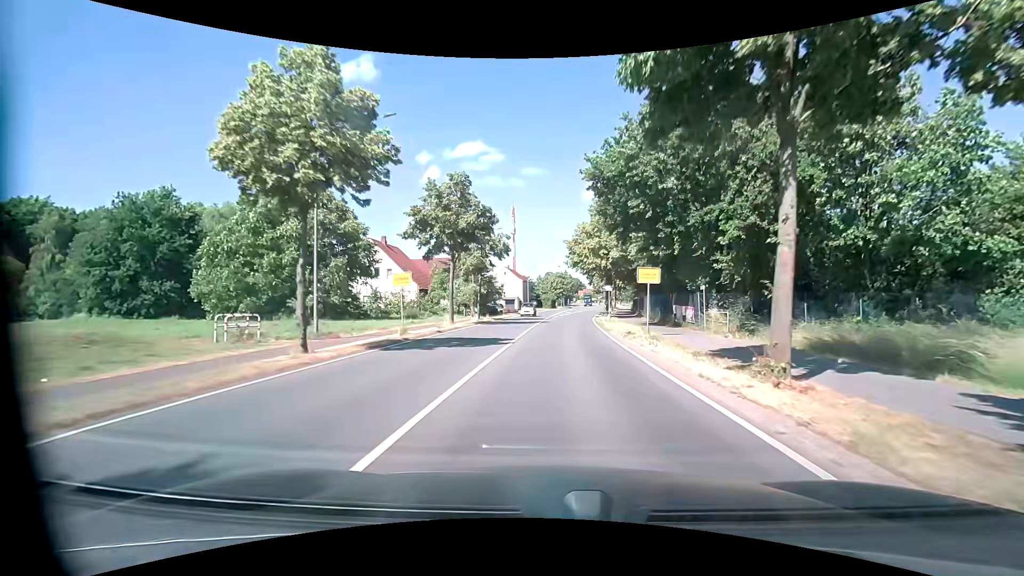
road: primary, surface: asphalt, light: Day
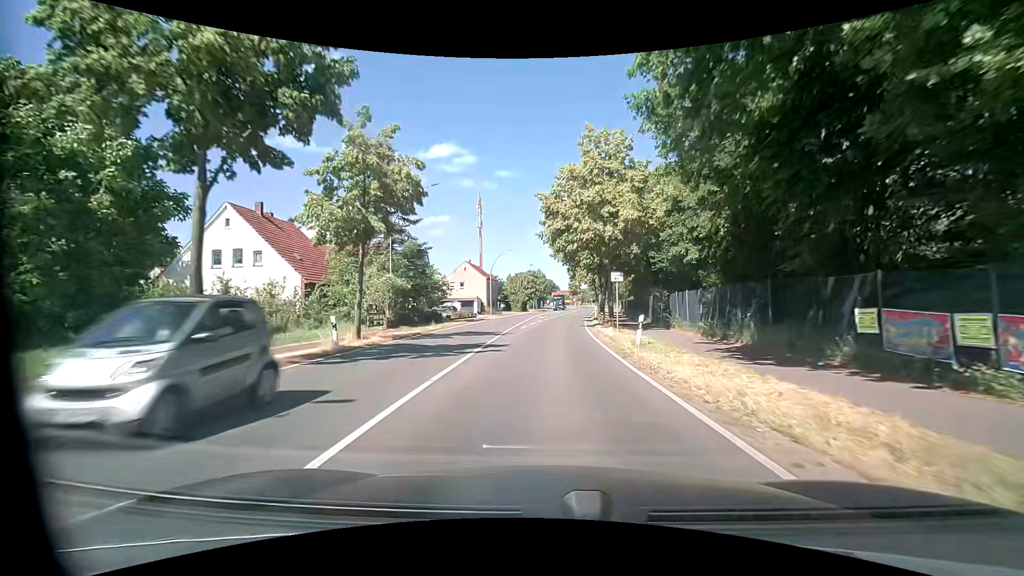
(+0.5, +21.3) m; +3°
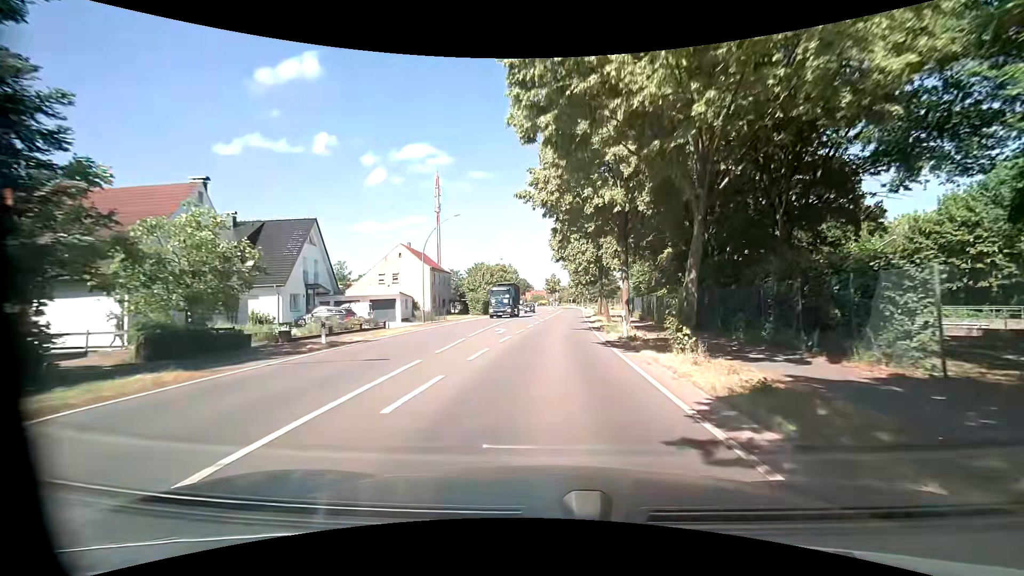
(+0.6, +29.0) m; +2°
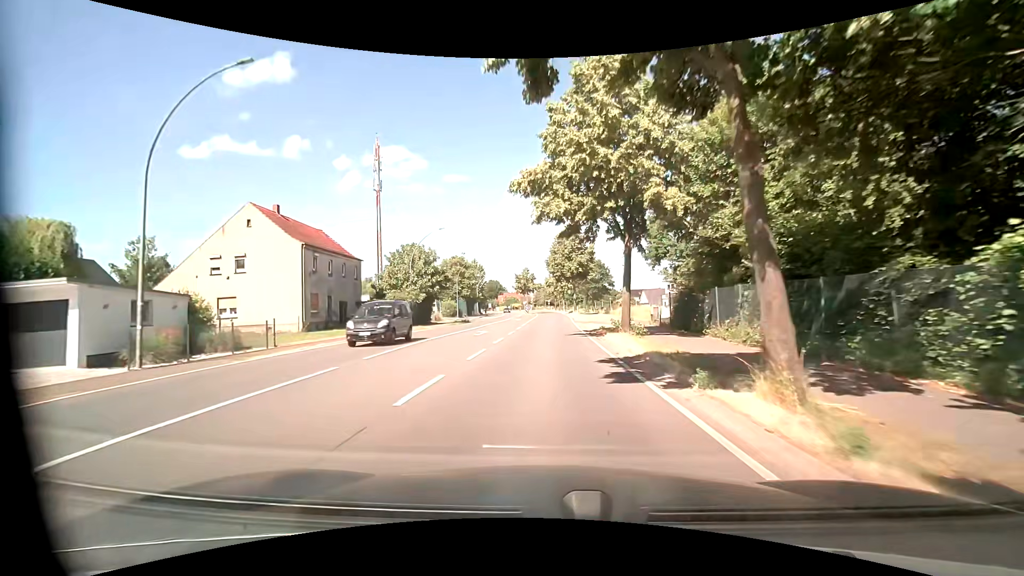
(+1.2, +29.5) m; +4°
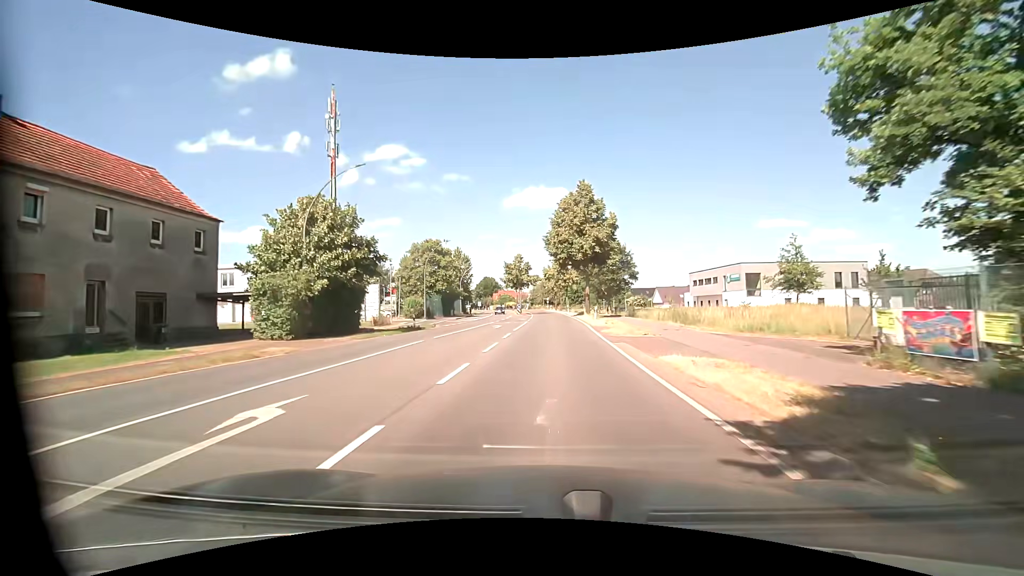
(-0.1, +22.5) m; 0°
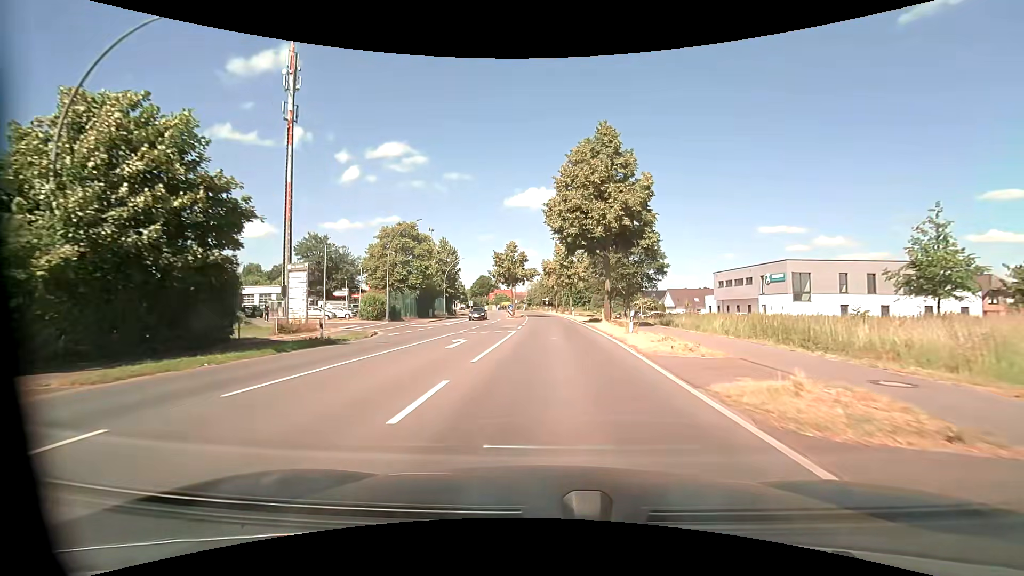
(-0.1, +15.0) m; 0°
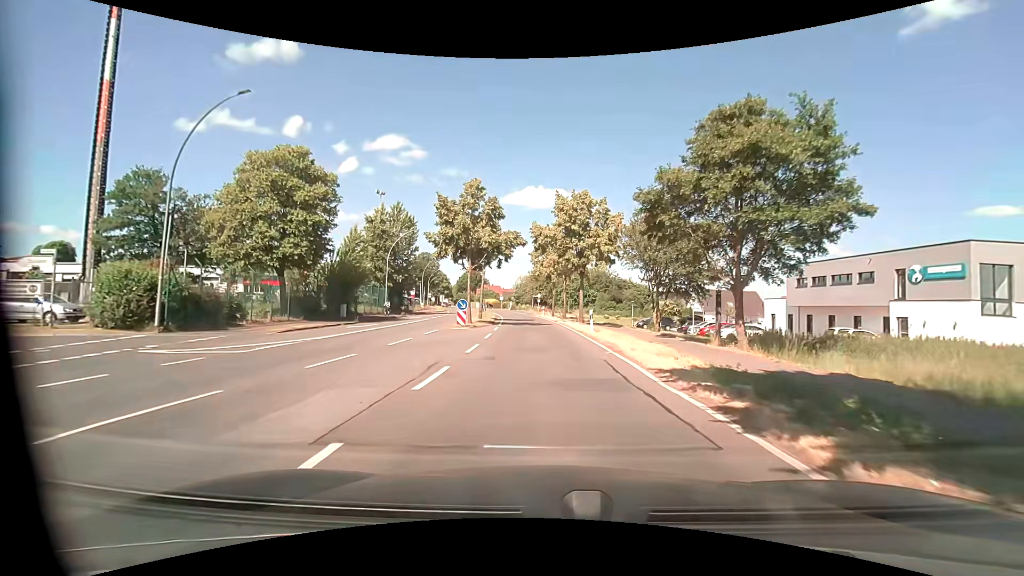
(+0.4, +28.5) m; +1°
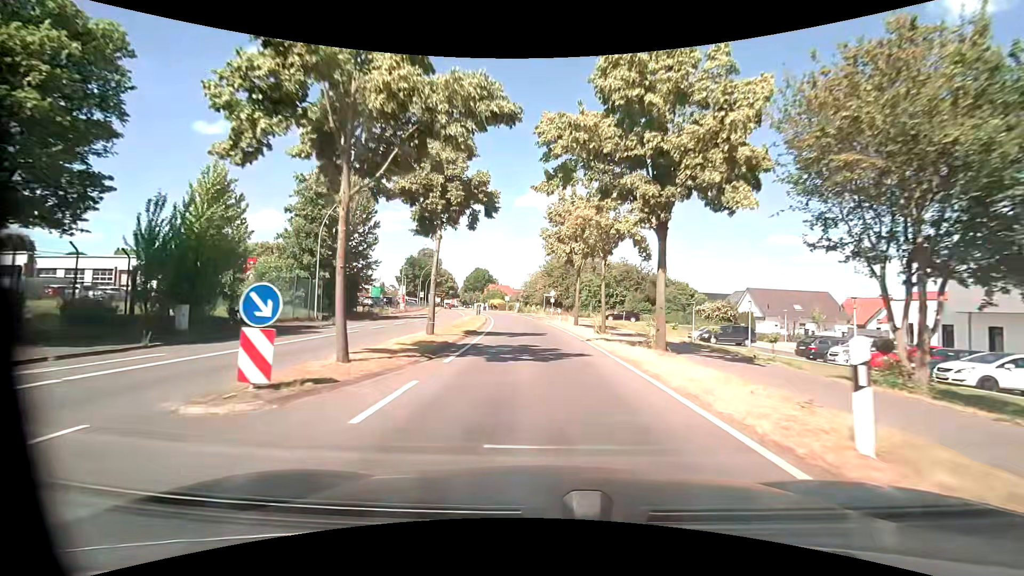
(-0.3, +20.7) m; -1°
(0, +10) (0, +20) (-1, +30) (-2, +40) (-3, +50) (-5, +60) (-6, +70) (-8, +79) (-10, +89) (-12, +99) m
